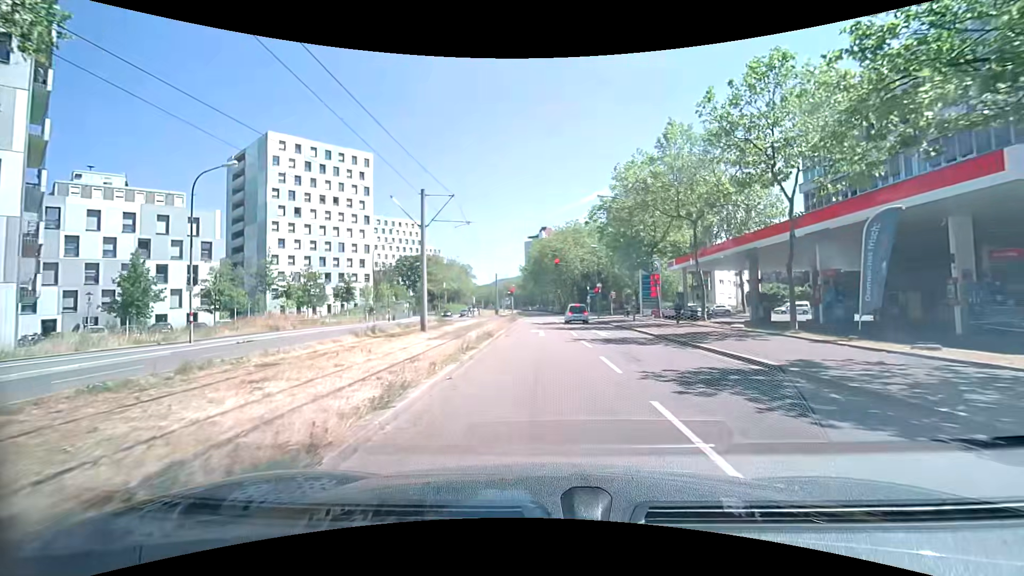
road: tertiary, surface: asphalt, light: Day
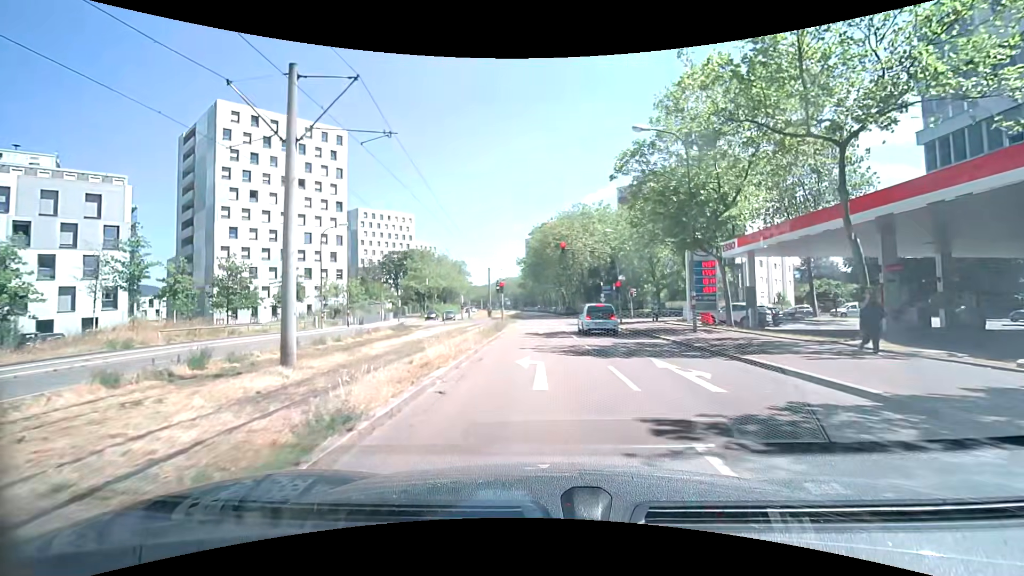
(0.0, +13.8) m; -1°
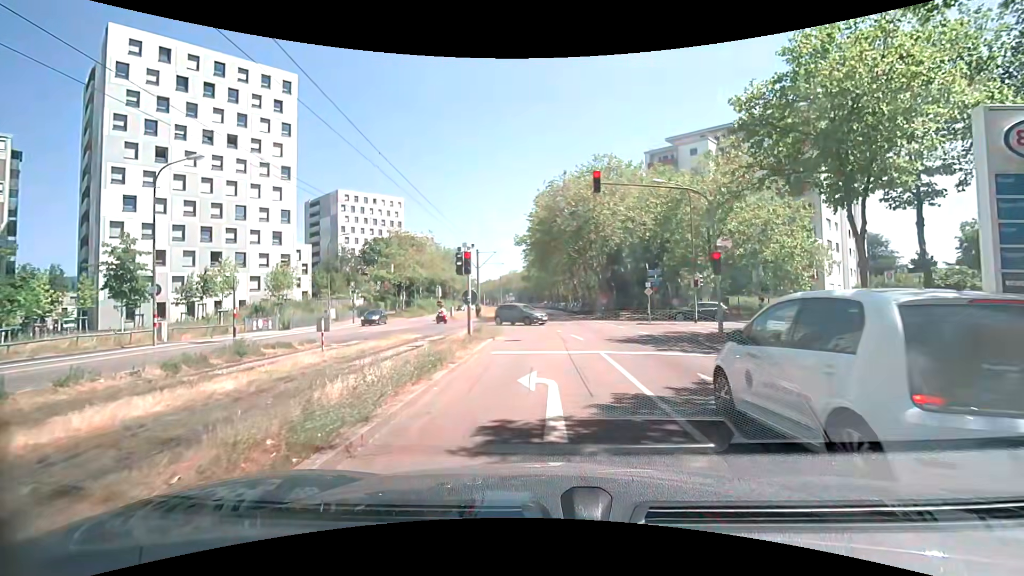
(-0.1, +19.4) m; -1°
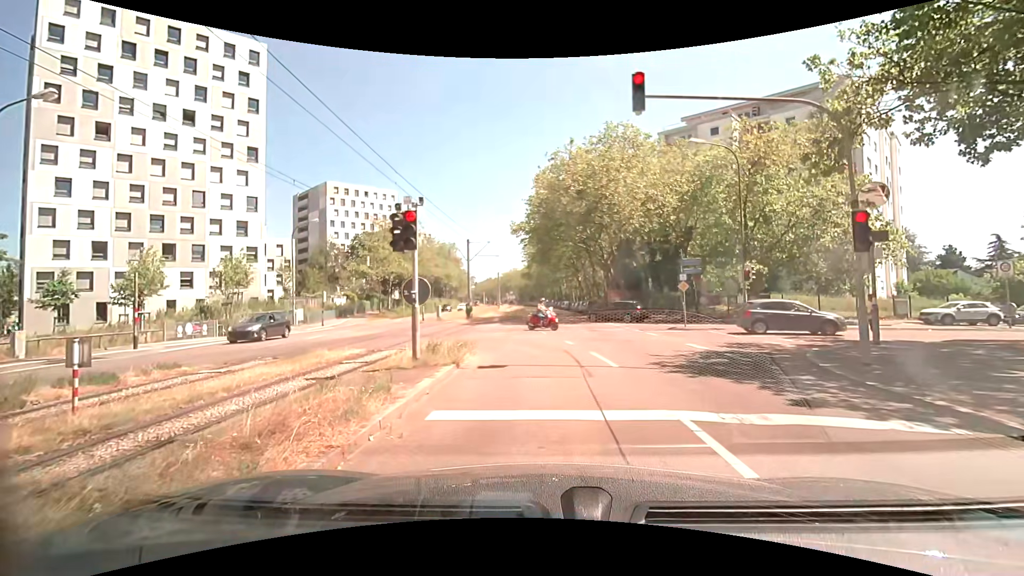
(0.0, +7.4) m; -1°
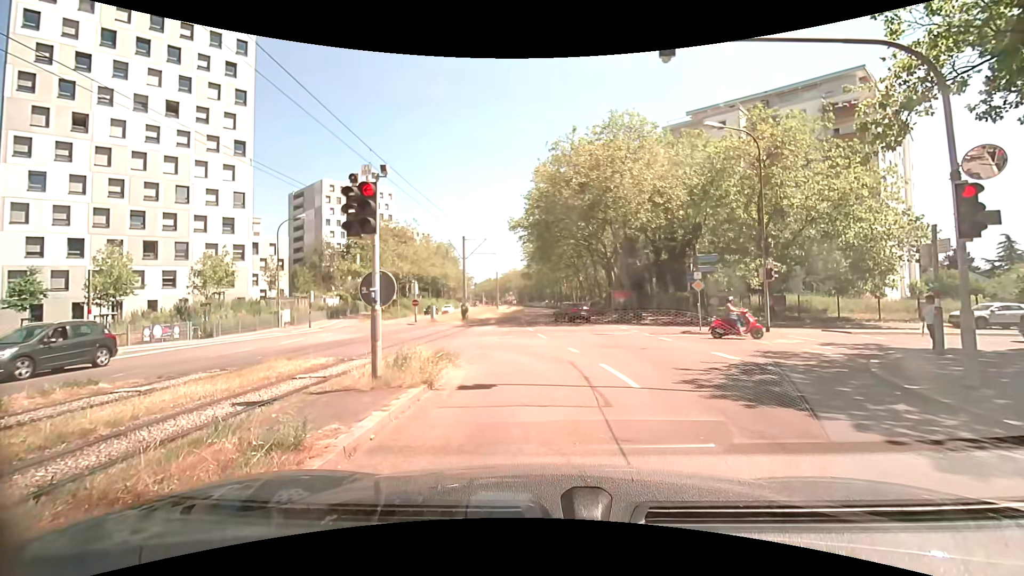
(0.0, +2.2) m; +2°
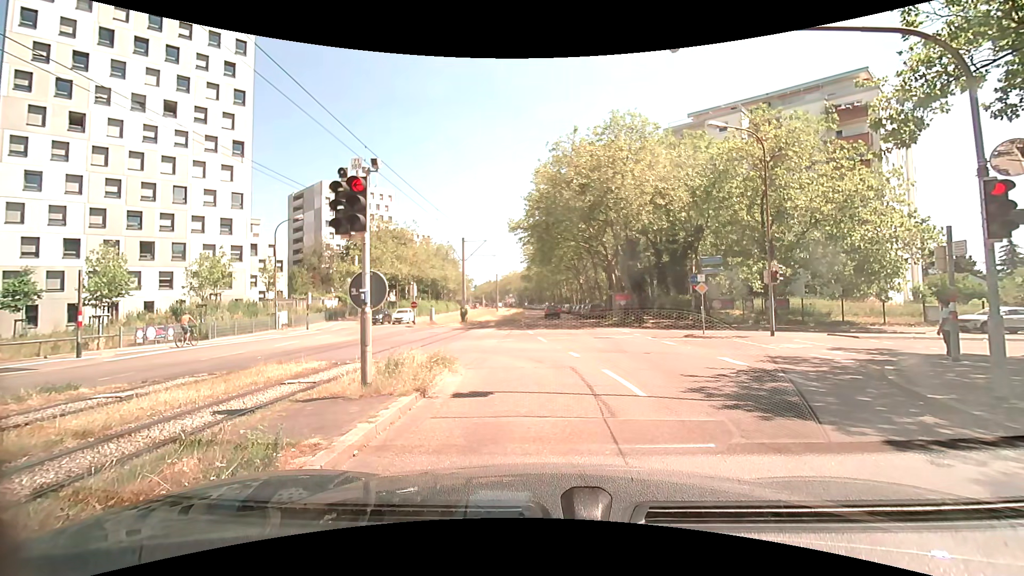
(0.0, +0.5) m; 0°
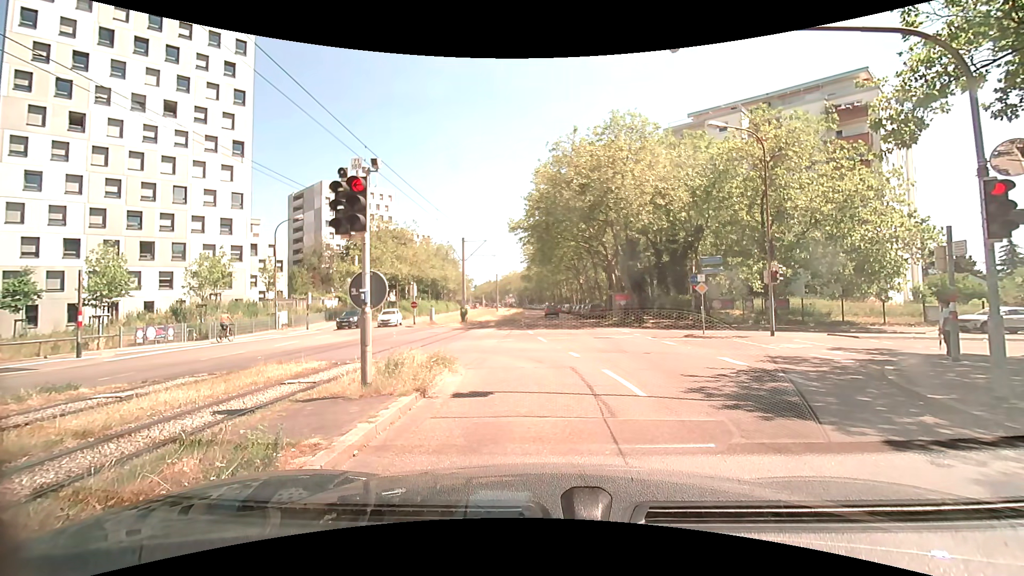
(0.0, 0.0) m; 0°
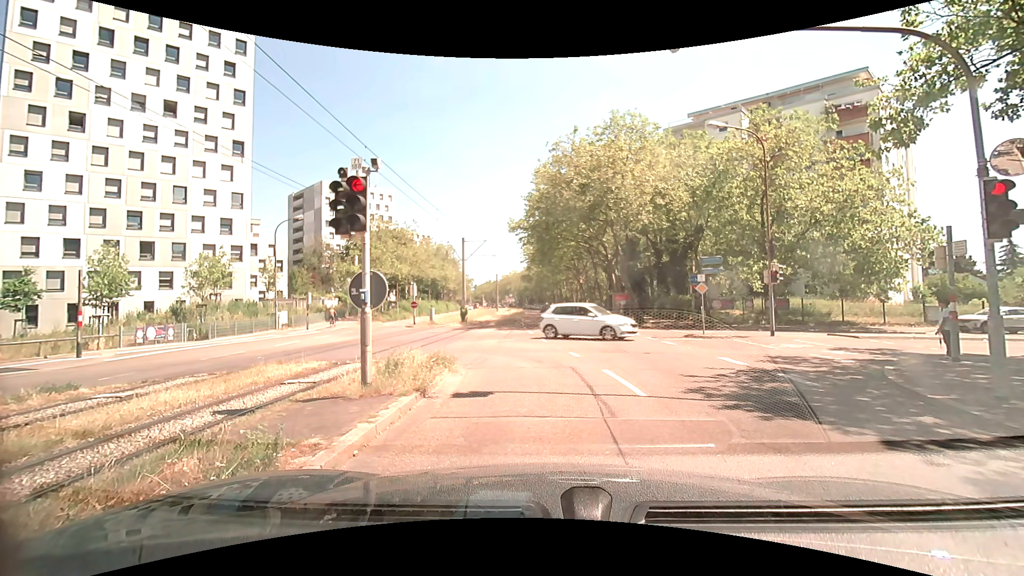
(0.0, 0.0) m; 0°
